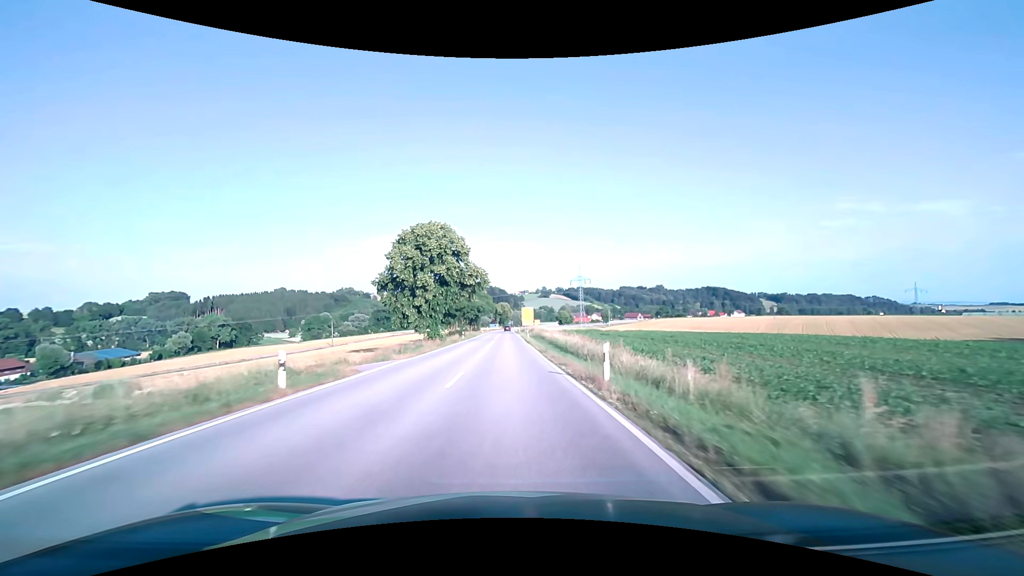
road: secondary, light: Day
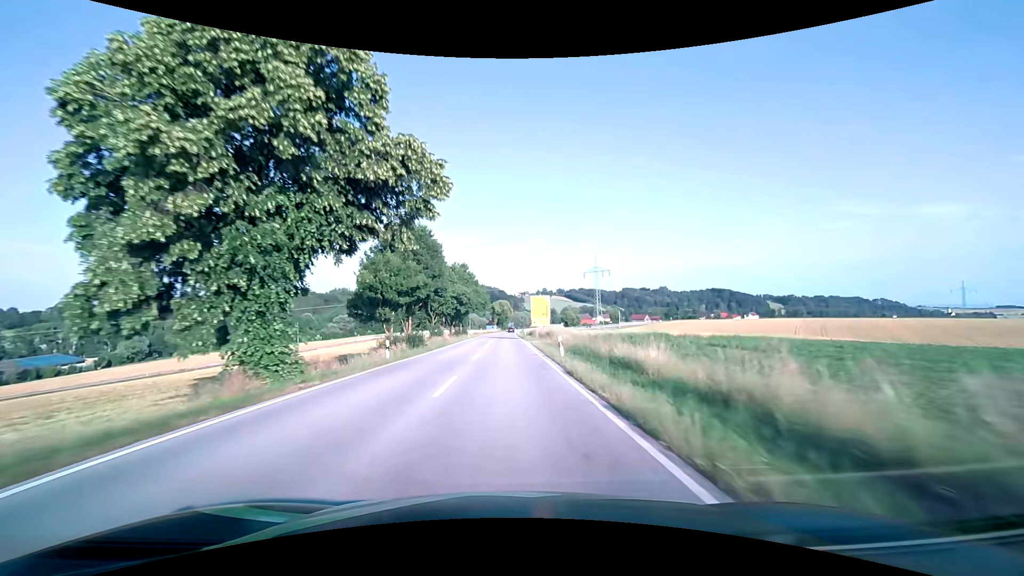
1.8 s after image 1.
(0.0, +37.7) m; 0°
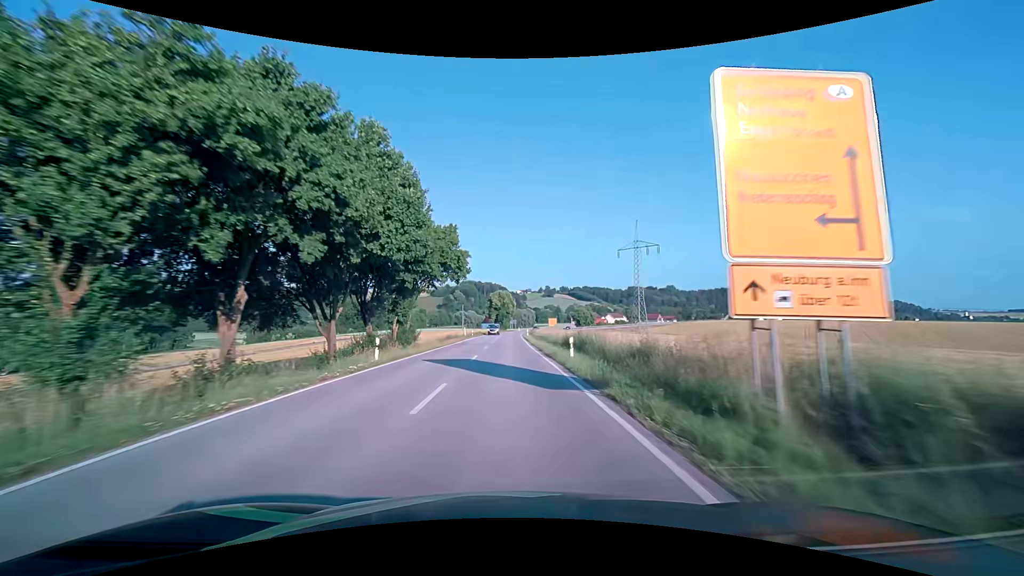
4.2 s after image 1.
(-0.1, +50.0) m; 0°
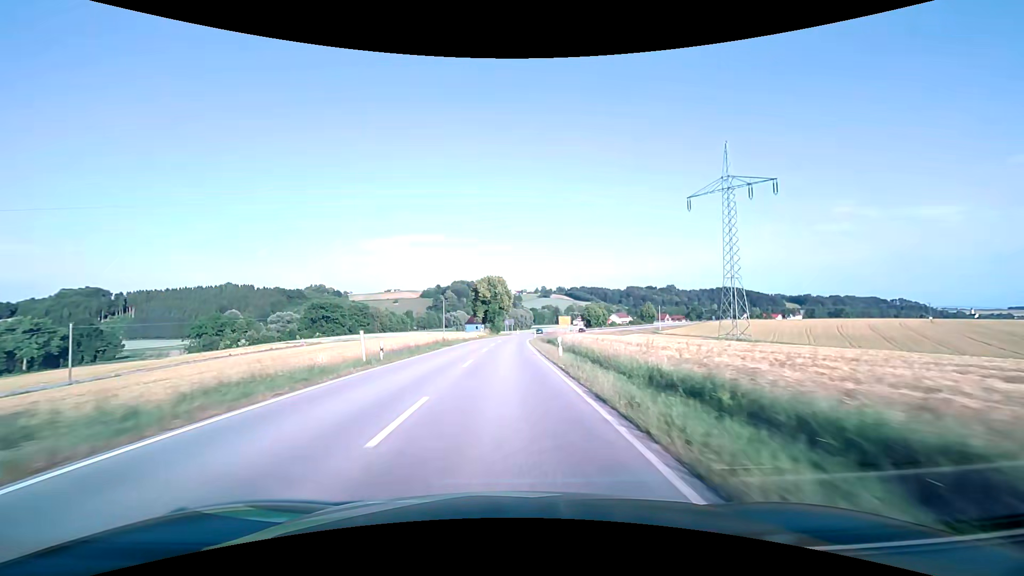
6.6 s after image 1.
(+0.2, +50.0) m; +1°
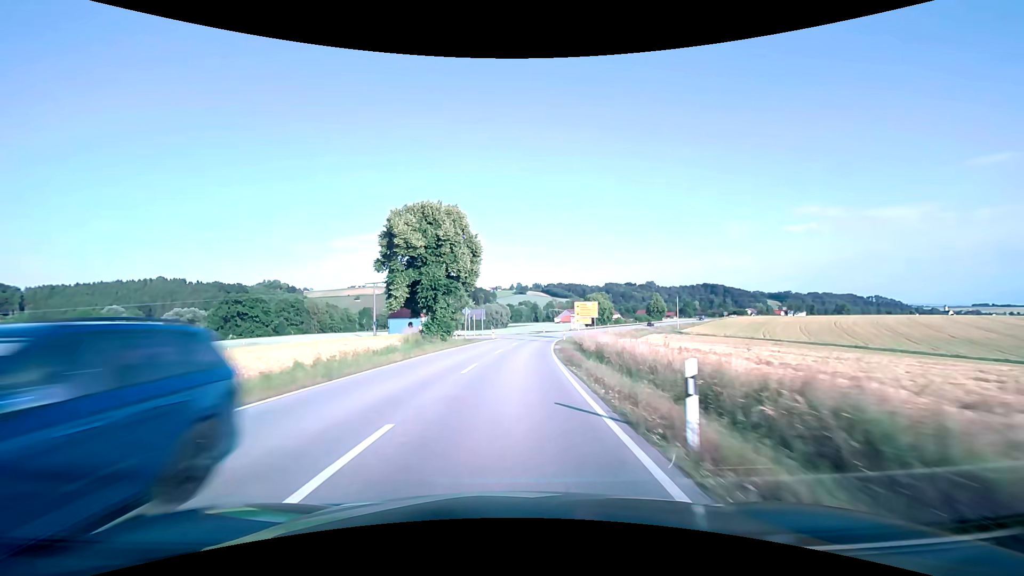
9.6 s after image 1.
(+1.1, +62.6) m; +3°
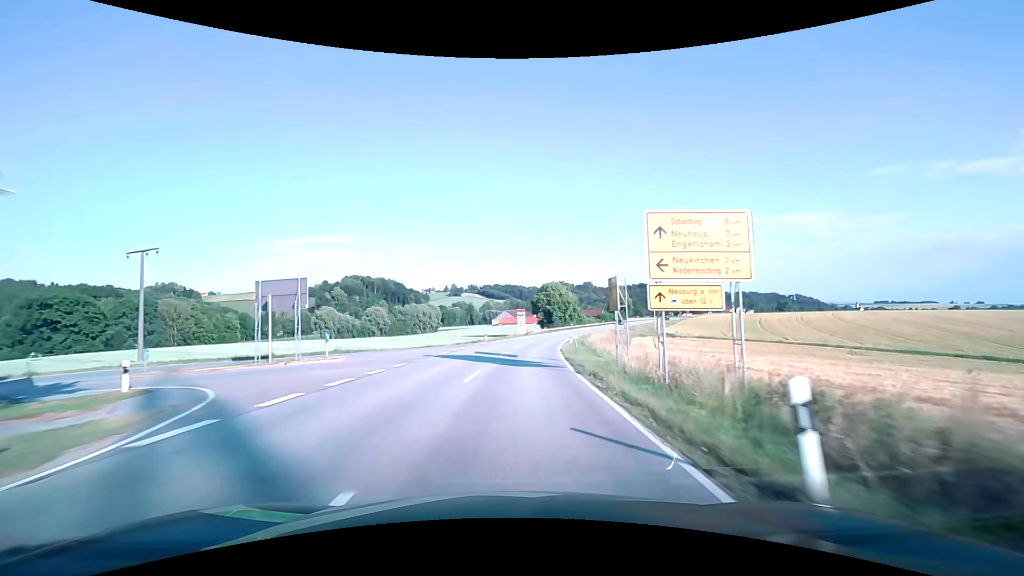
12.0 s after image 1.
(+3.0, +50.0) m; +7°
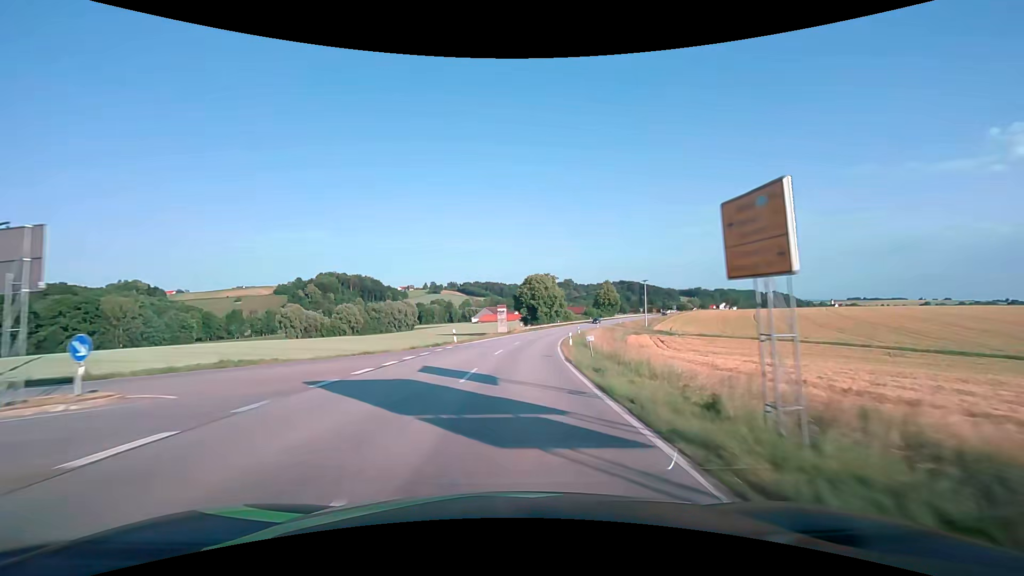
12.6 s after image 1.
(+0.2, +12.5) m; +2°
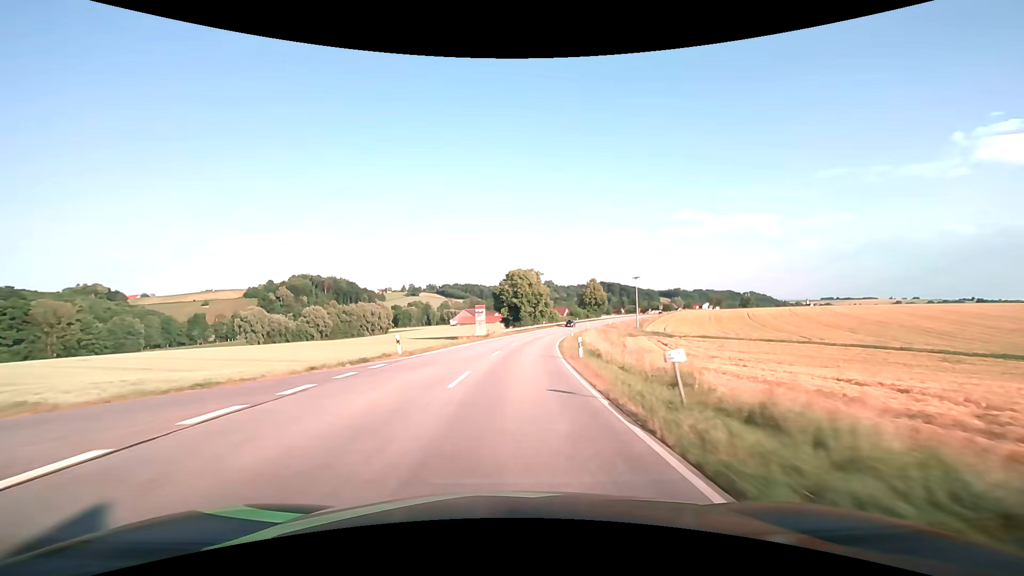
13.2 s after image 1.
(+0.3, +12.5) m; +2°
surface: asphalt
(0, +10) (+1, +20) (+1, +30) (+2, +40) (+4, +50) (+5, +60) (+7, +70) (+9, +79) (+12, +89) (+14, +99) m
